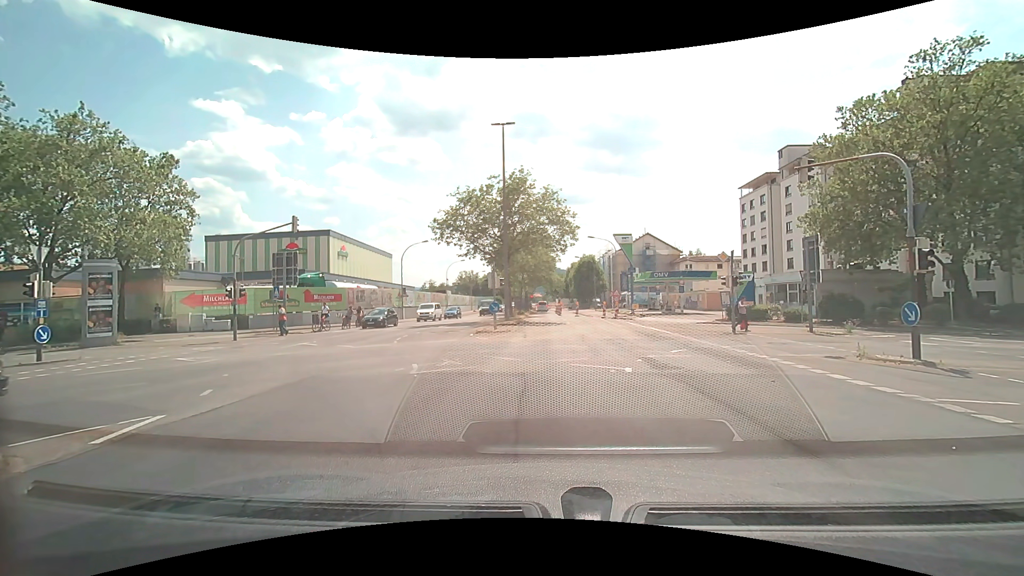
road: secondary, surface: asphalt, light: Day
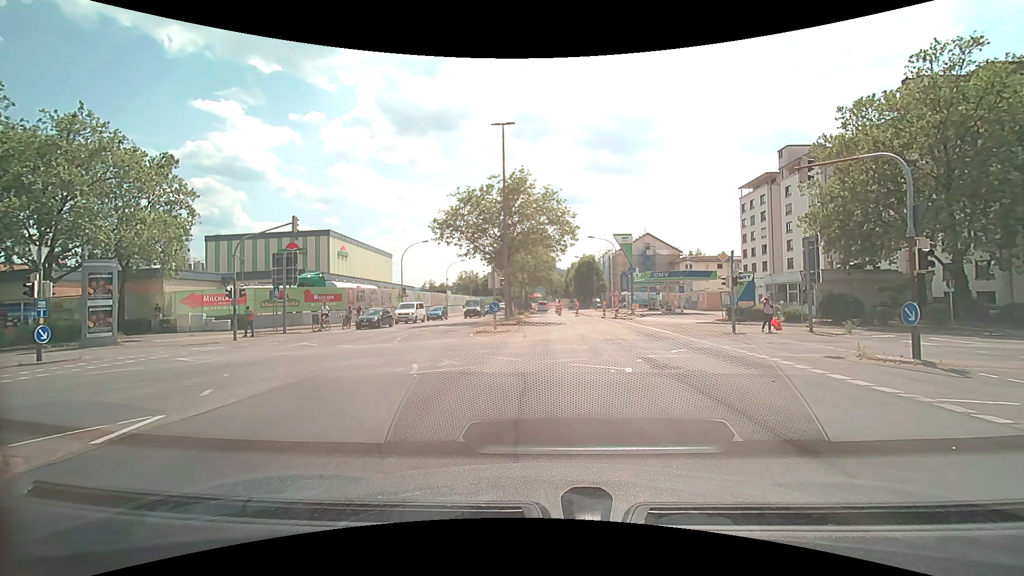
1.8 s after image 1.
(0.0, 0.0) m; 0°
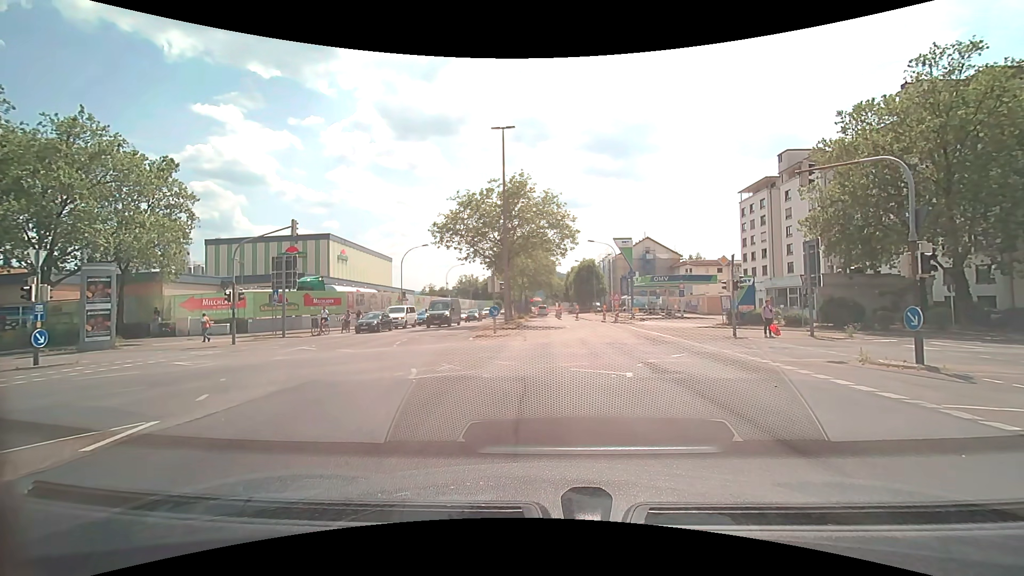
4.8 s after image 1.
(0.0, +0.1) m; 0°
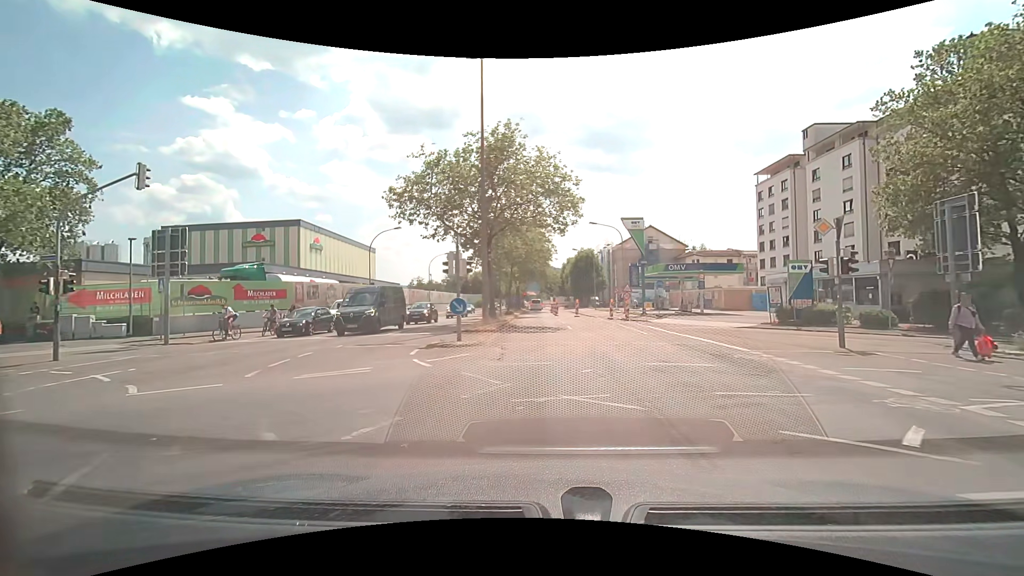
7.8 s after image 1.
(+0.2, +10.2) m; +1°
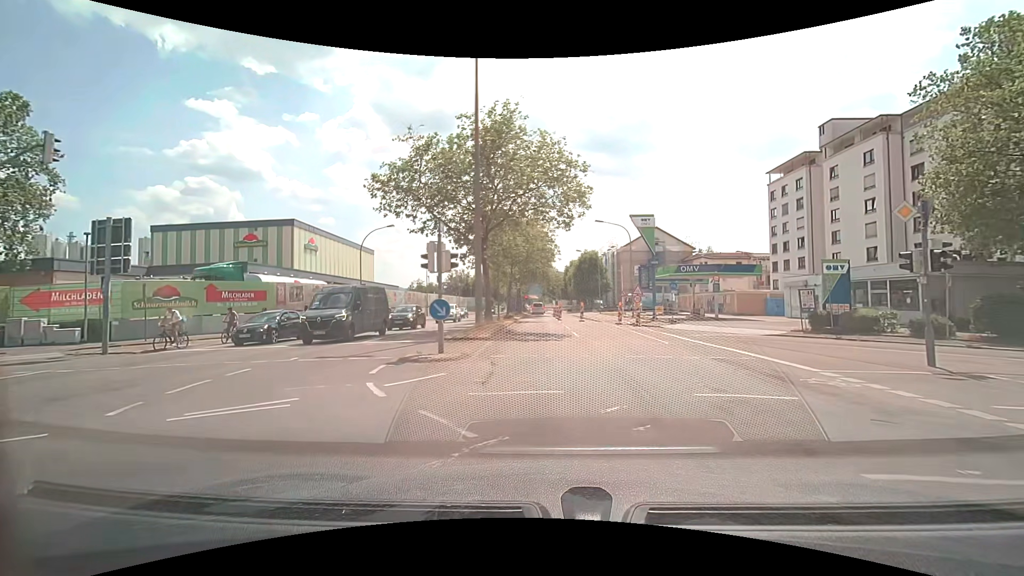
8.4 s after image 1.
(0.0, +3.5) m; 0°
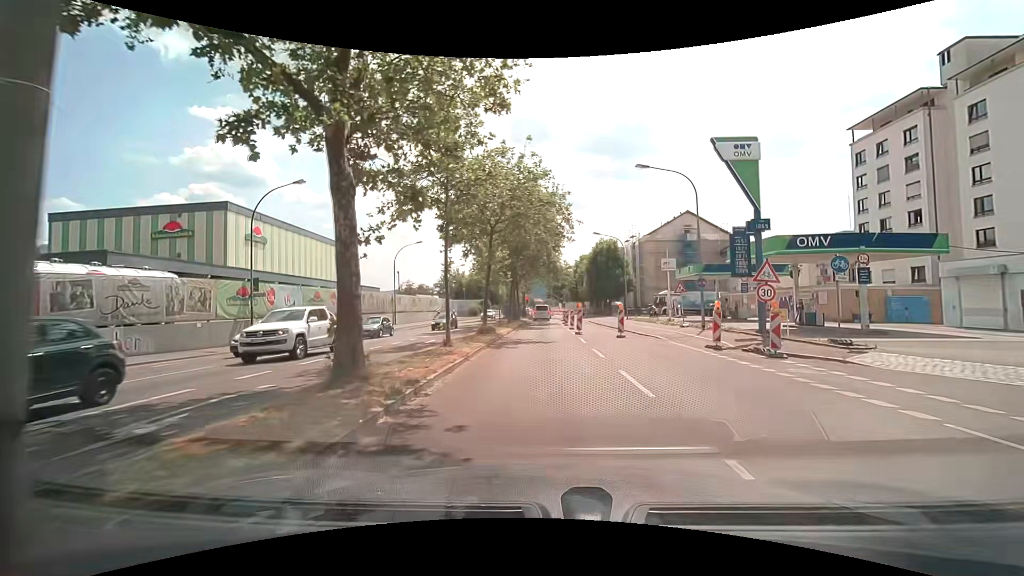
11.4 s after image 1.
(-0.1, +20.1) m; 0°
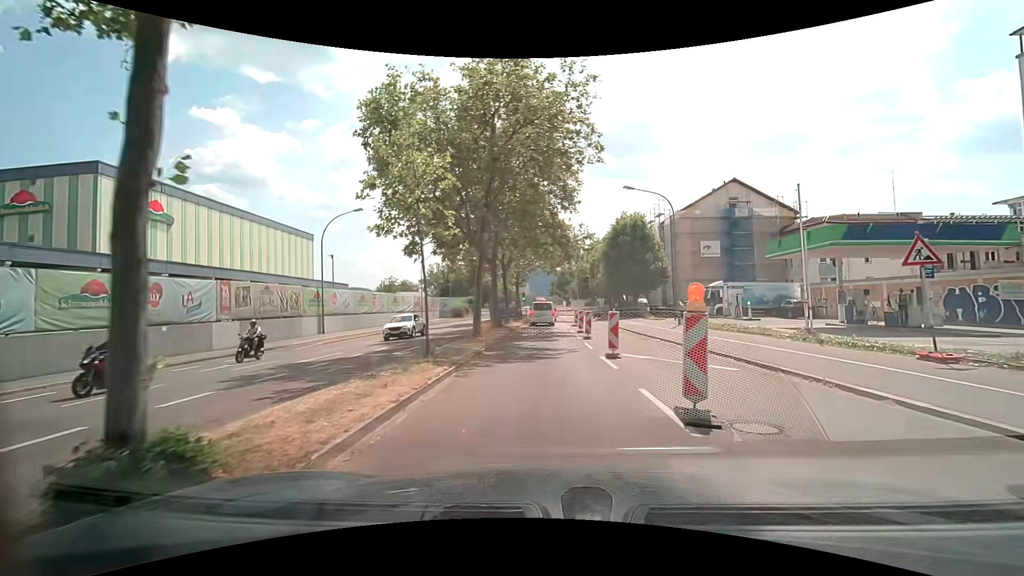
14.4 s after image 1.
(-0.2, +20.3) m; 0°
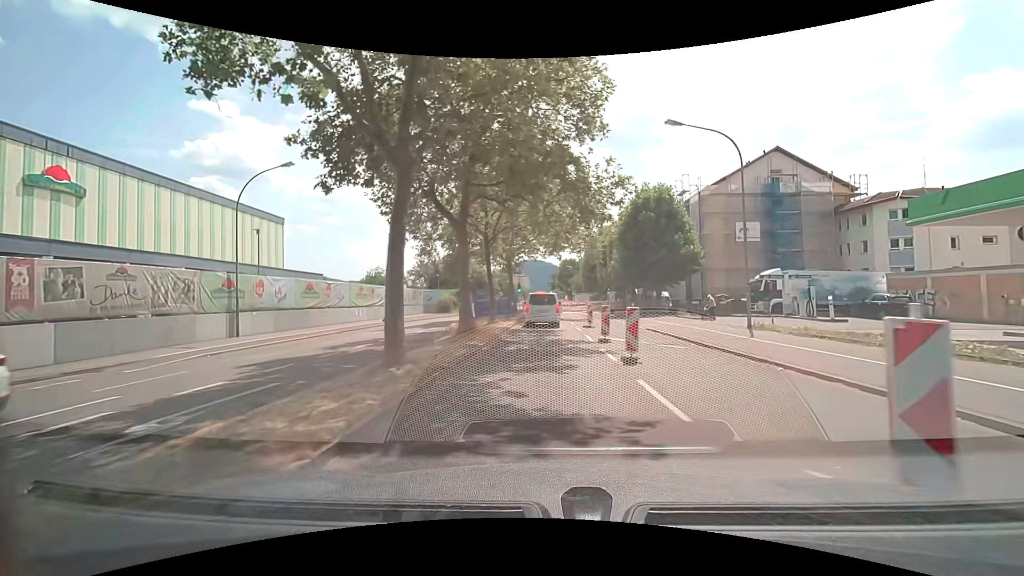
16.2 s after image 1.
(-0.1, +11.5) m; 0°
